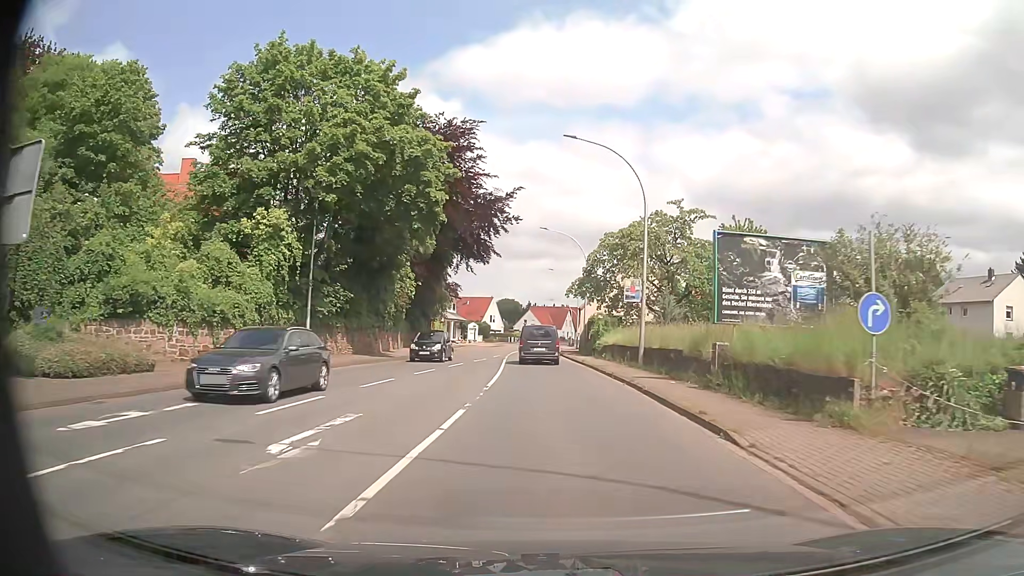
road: primary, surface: asphalt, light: Day
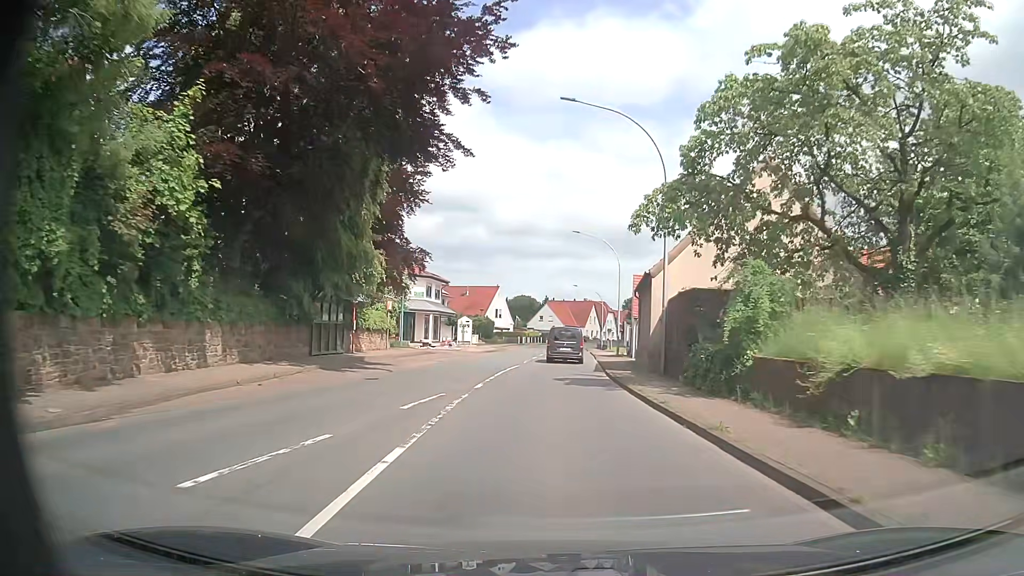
(-0.3, +30.3) m; -1°
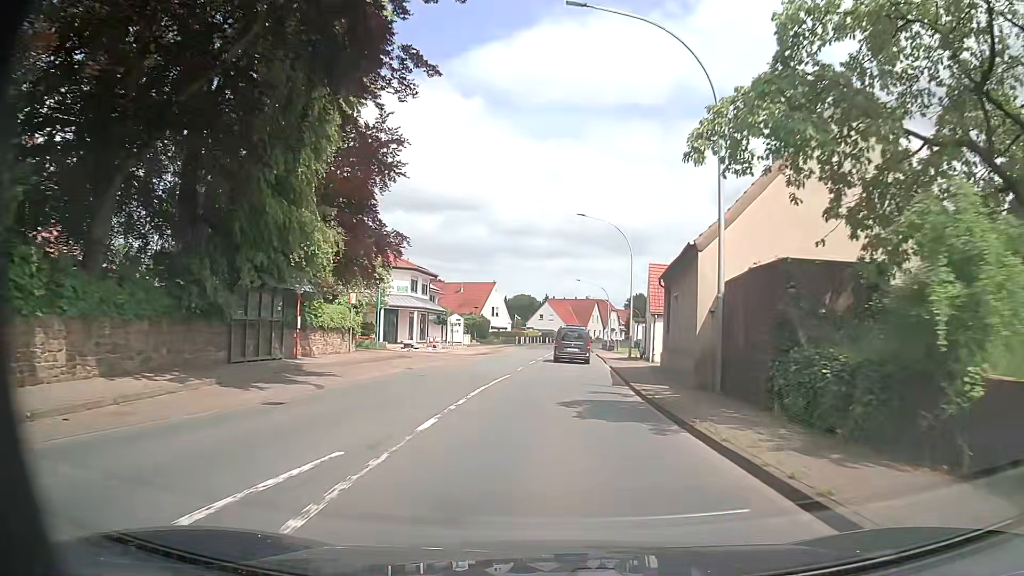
(0.0, +7.7) m; 0°
(0, +10) (0, +20) (+1, +30) (+1, +40) (+2, +50) (+2, +60) (+2, +70) (+3, +80) (+4, +90) (+5, +100) m
